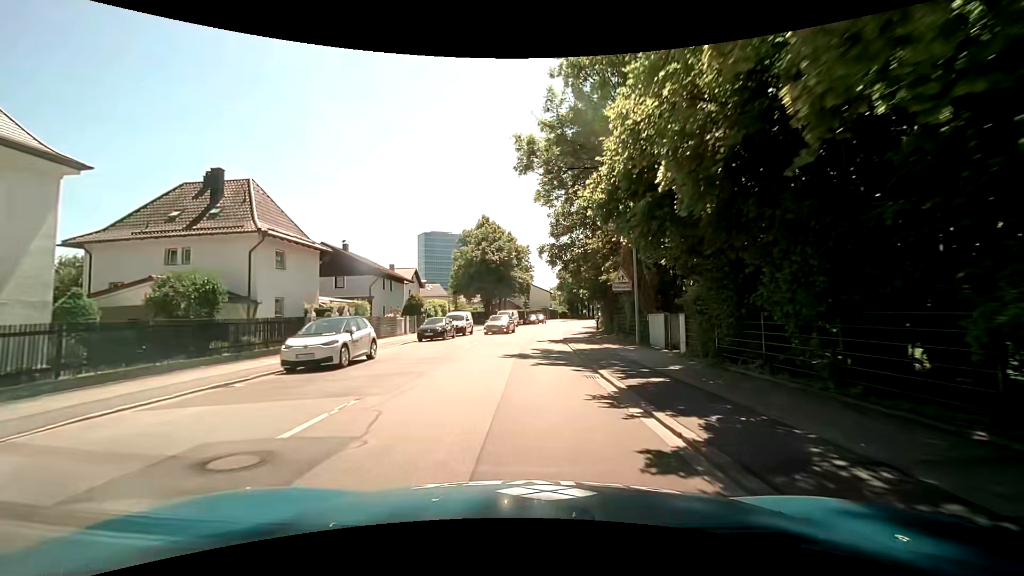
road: secondary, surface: asphalt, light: Day
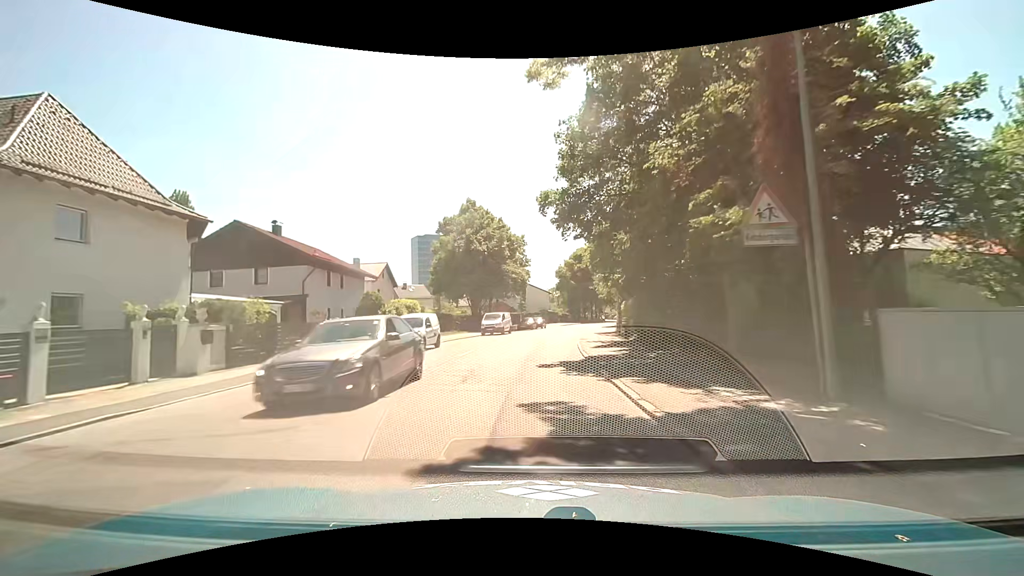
(0.0, +13.3) m; 0°
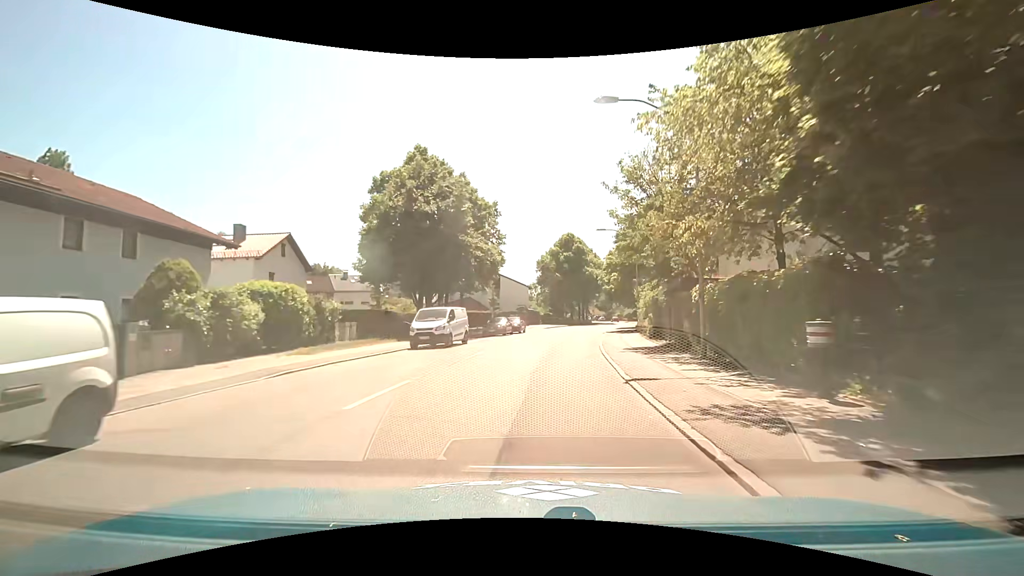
(+0.5, +19.8) m; +4°
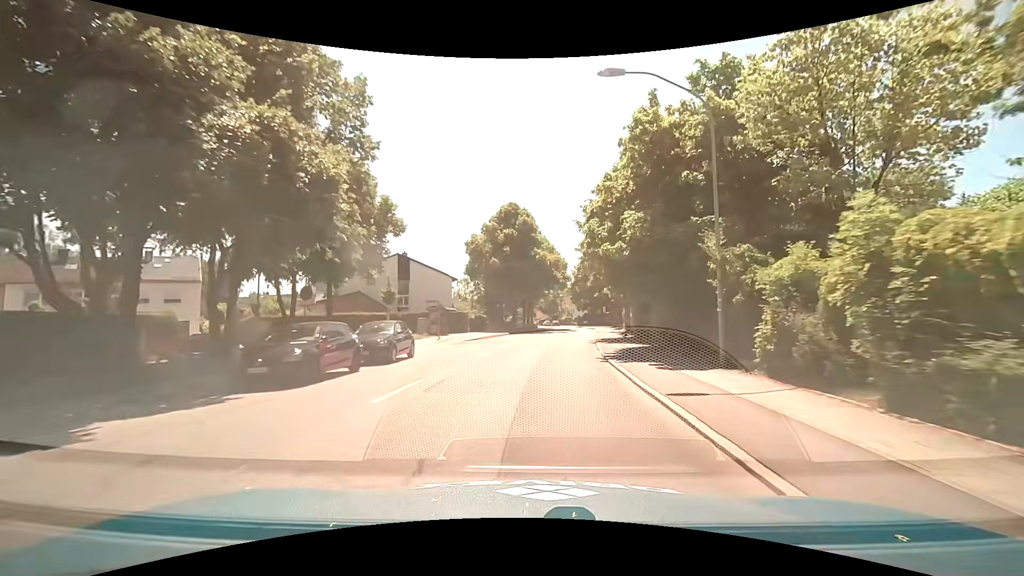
(+1.1, +25.9) m; +6°
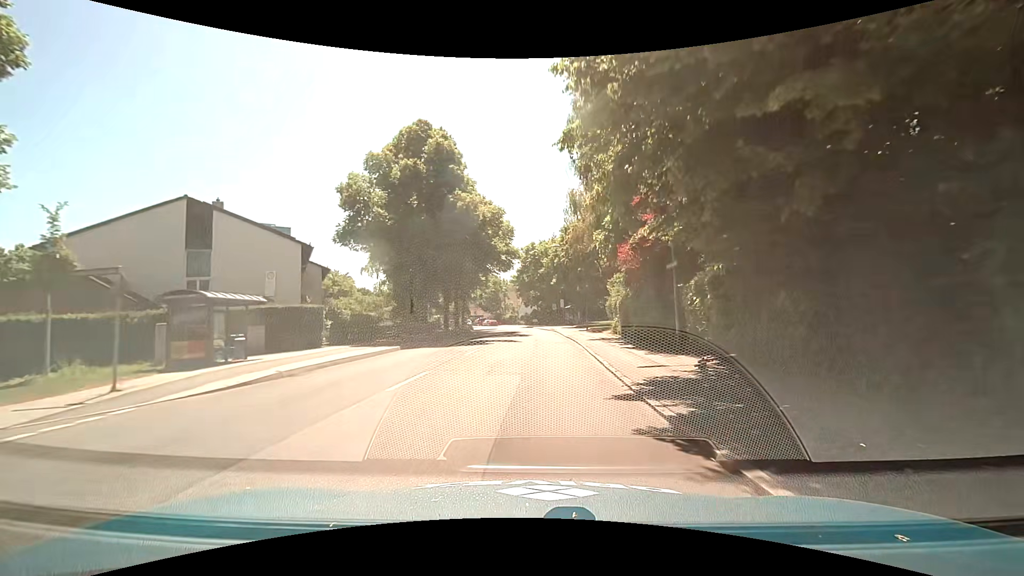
(+1.5, +25.4) m; +7°
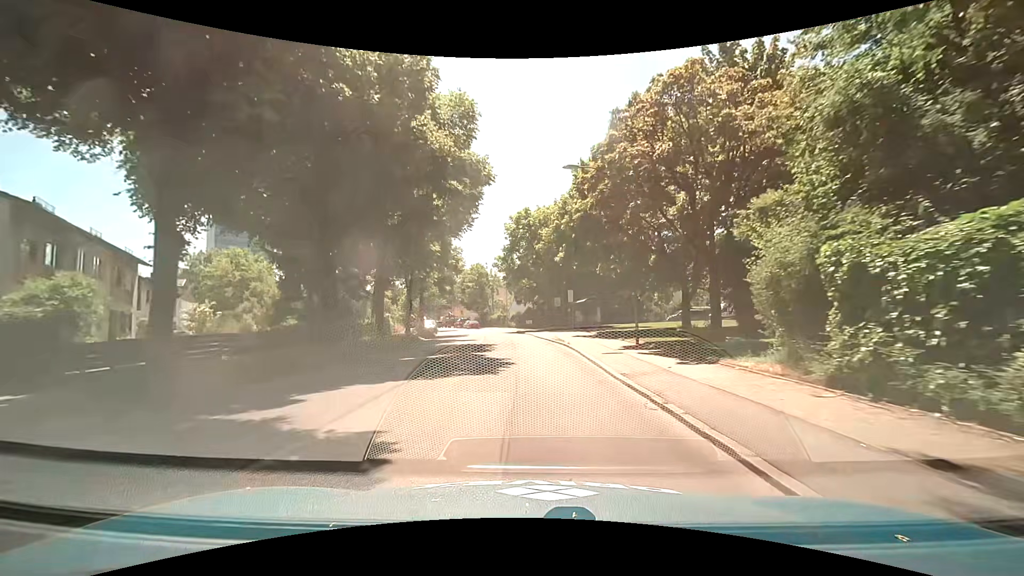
(+0.4, +24.9) m; 0°
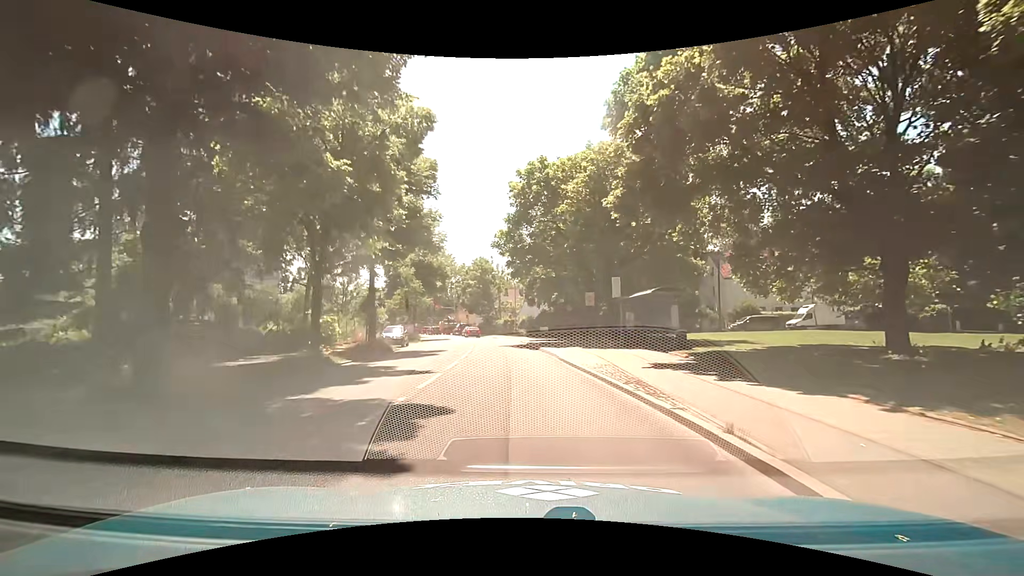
(-0.1, +18.1) m; -1°
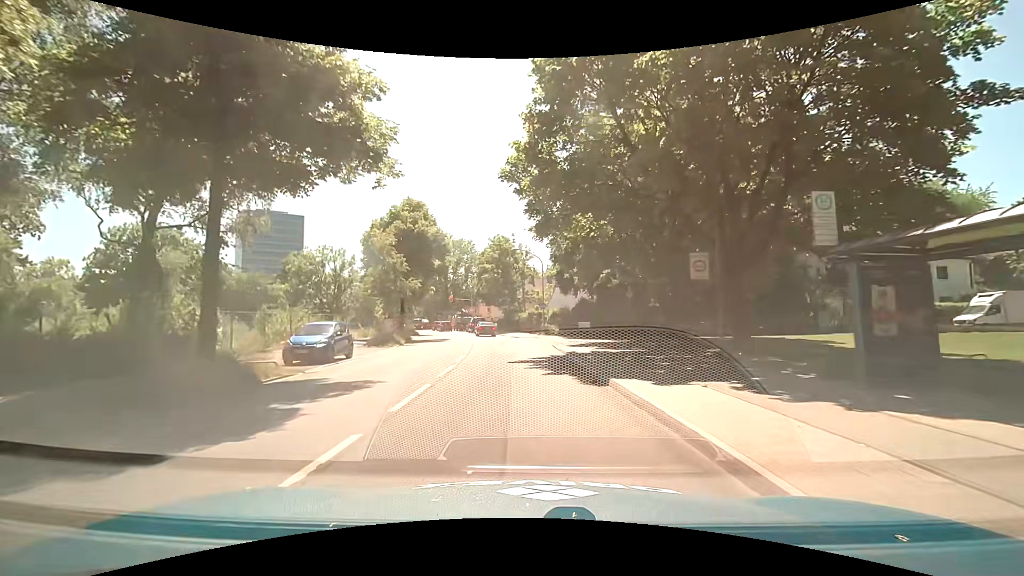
(-0.4, +16.8) m; -3°
